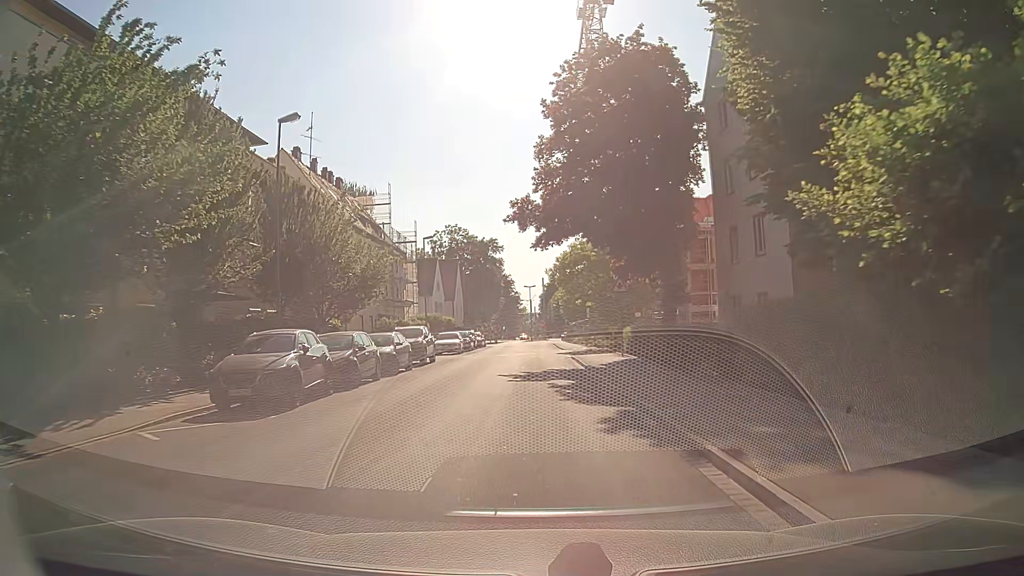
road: residential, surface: asphalt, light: Day
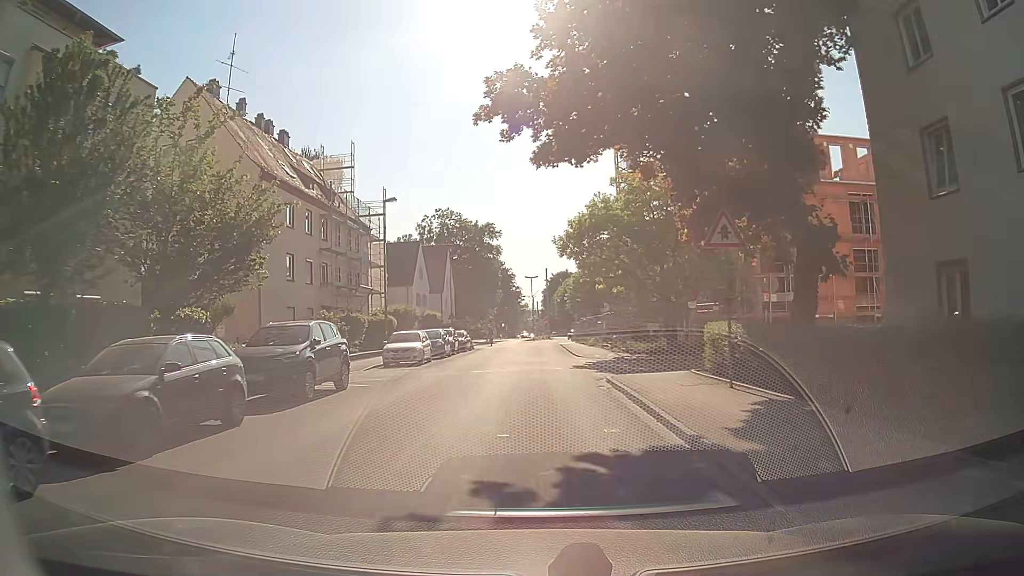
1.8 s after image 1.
(-0.1, +15.0) m; -1°
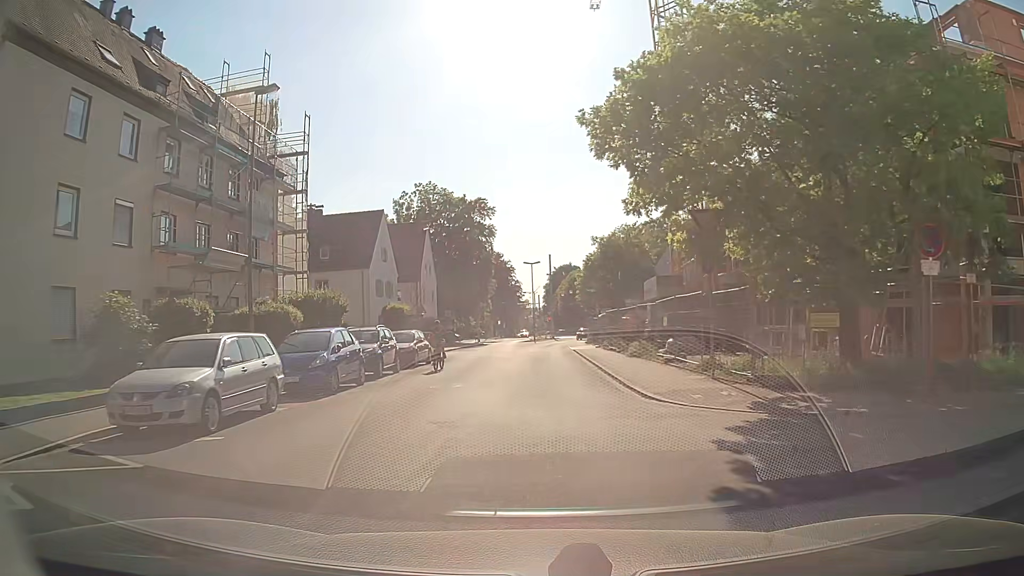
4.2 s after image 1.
(0.0, +18.9) m; 0°
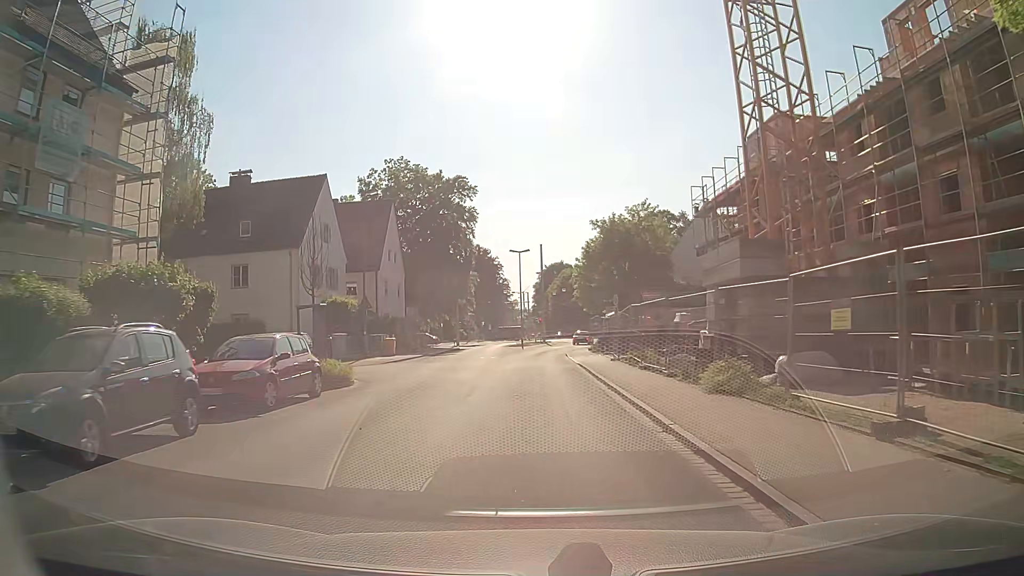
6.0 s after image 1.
(+0.1, +13.7) m; +1°
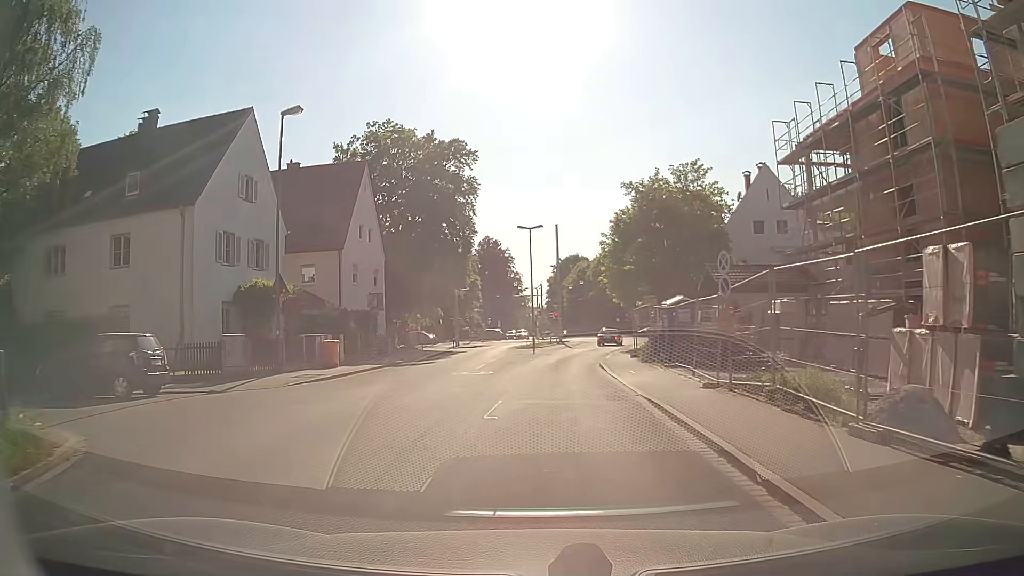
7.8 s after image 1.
(0.0, +13.9) m; -2°
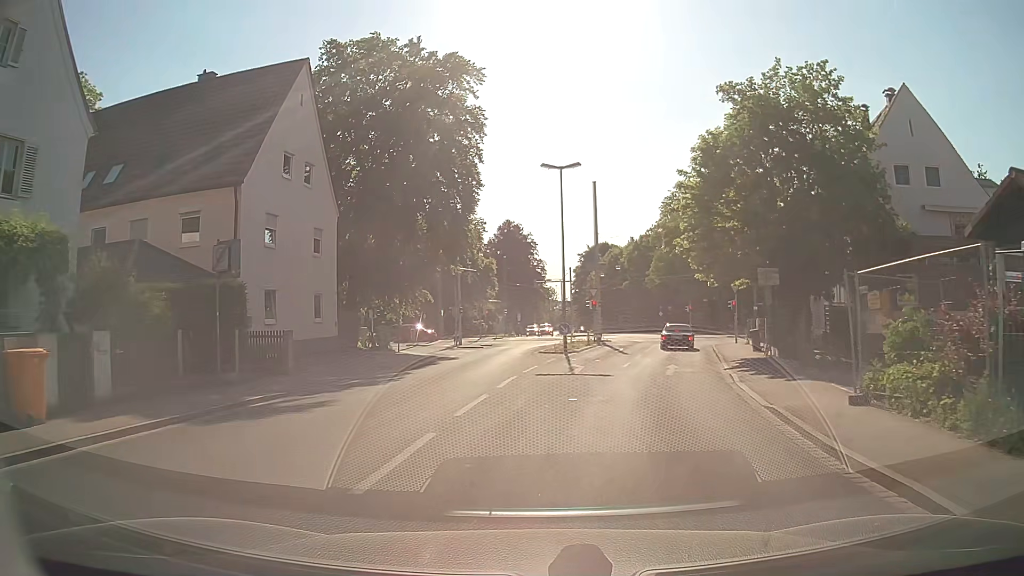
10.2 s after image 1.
(0.0, +18.2) m; 0°
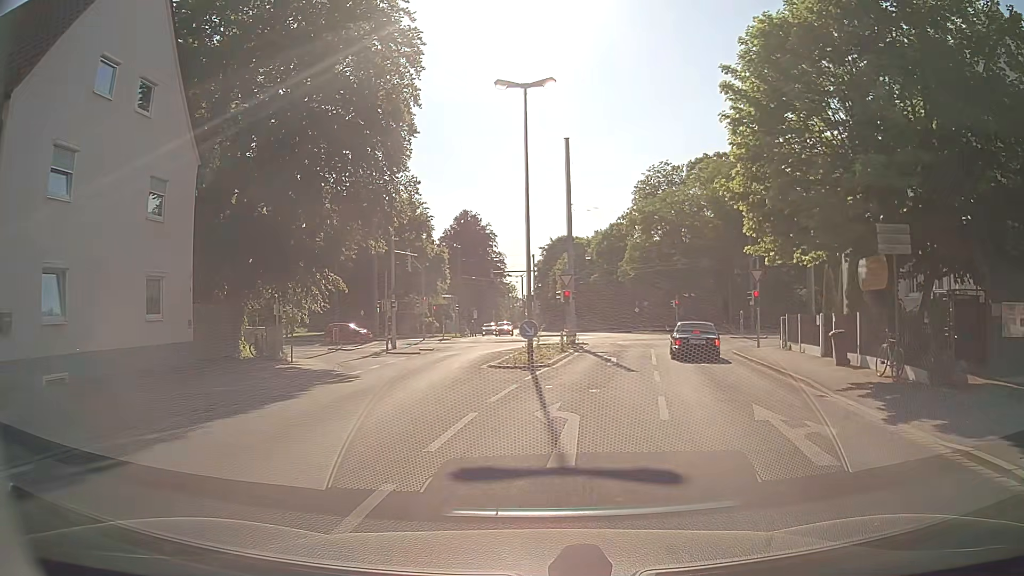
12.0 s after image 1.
(+0.1, +11.6) m; +2°
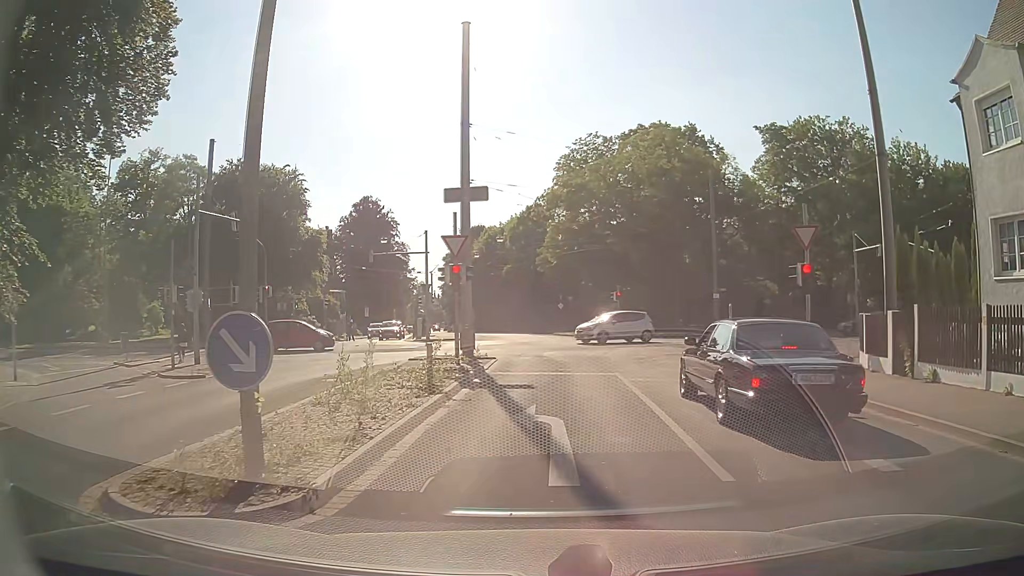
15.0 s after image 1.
(+1.4, +15.6) m; +9°
